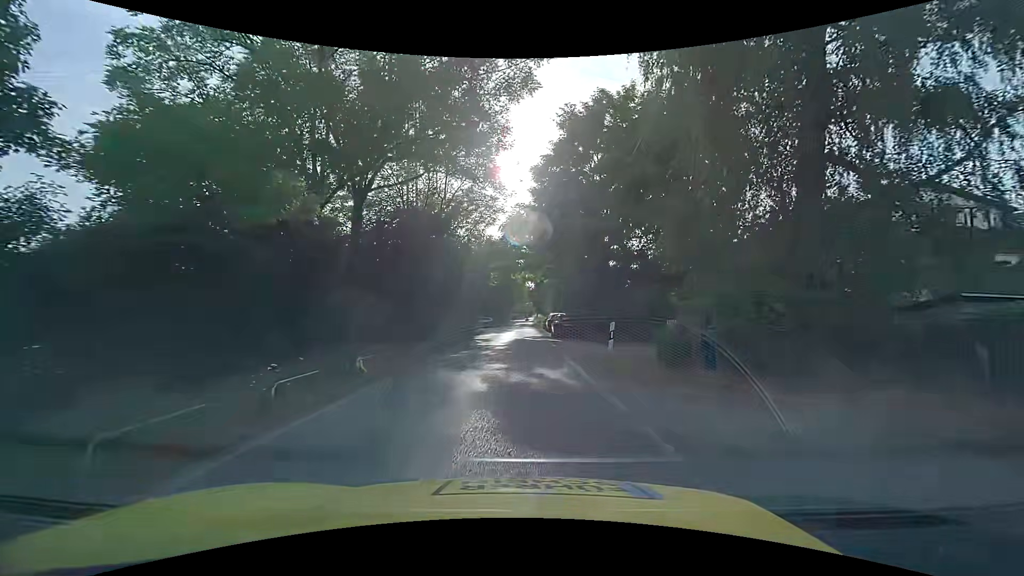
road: unclassified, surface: asphalt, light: Day
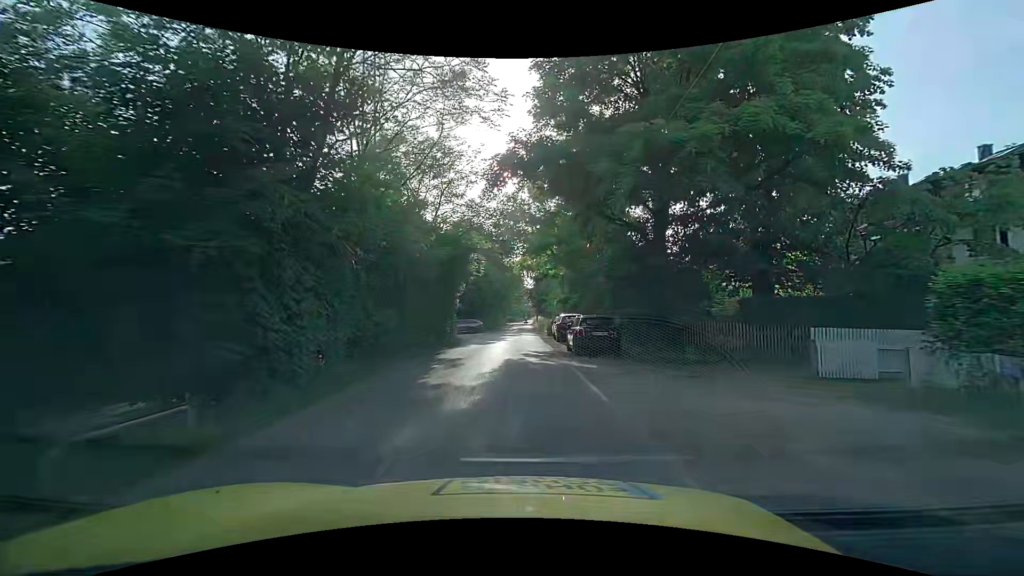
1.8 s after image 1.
(0.0, +13.0) m; +1°
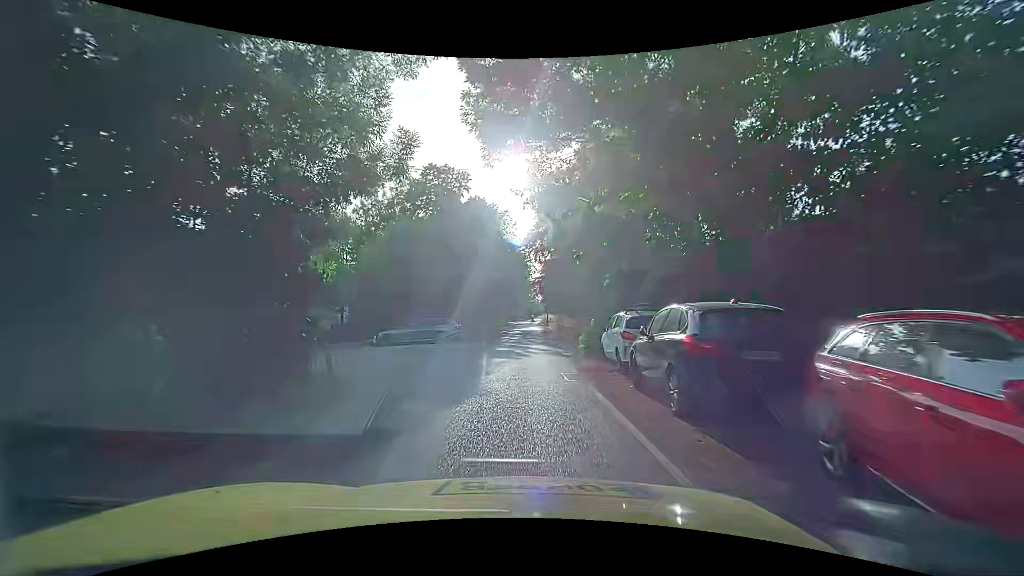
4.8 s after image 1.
(-0.3, +21.4) m; -1°
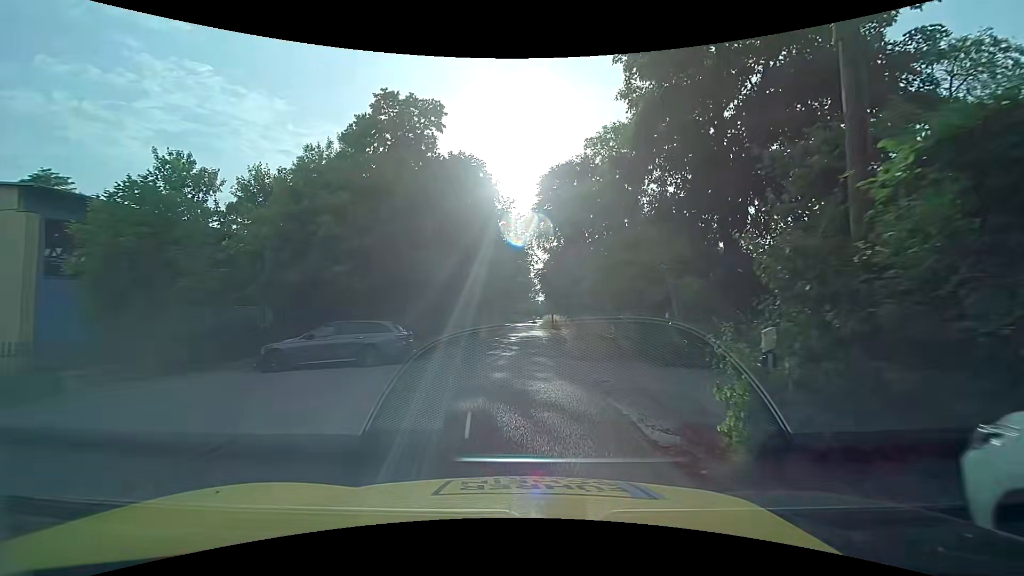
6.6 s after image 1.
(+0.1, +12.8) m; +1°
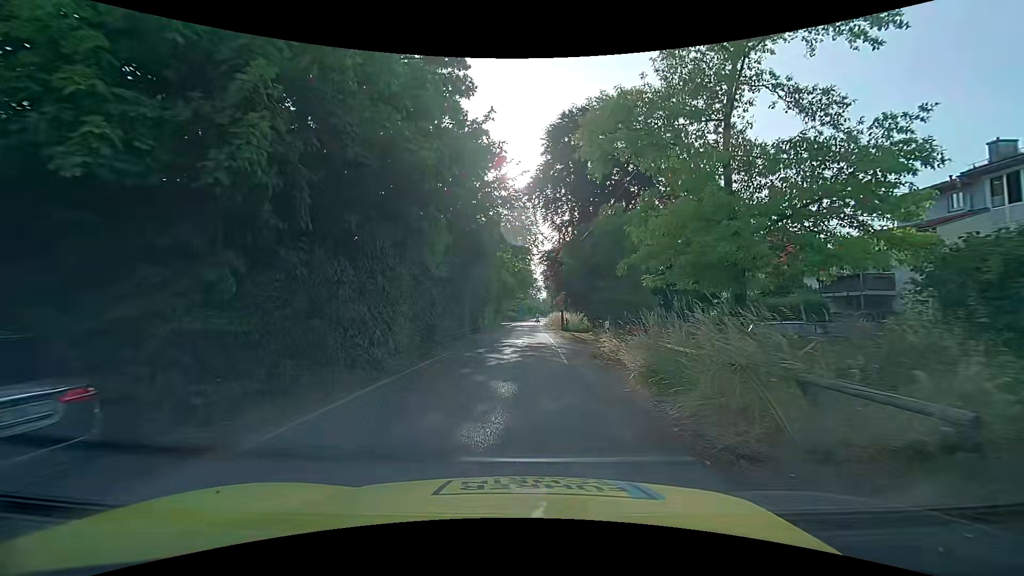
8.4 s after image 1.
(-0.2, +12.7) m; -1°
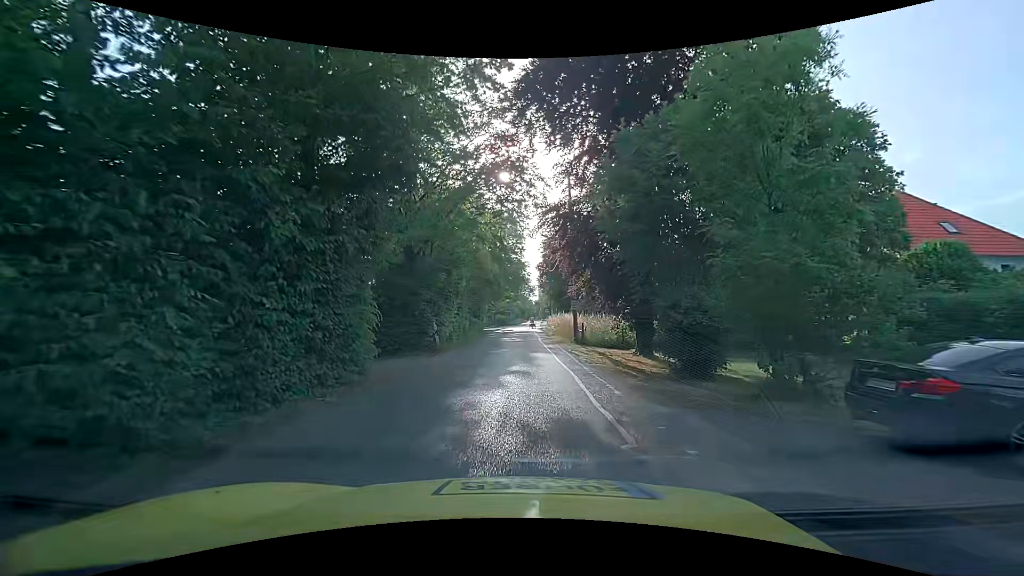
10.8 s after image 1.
(+0.1, +16.7) m; 0°
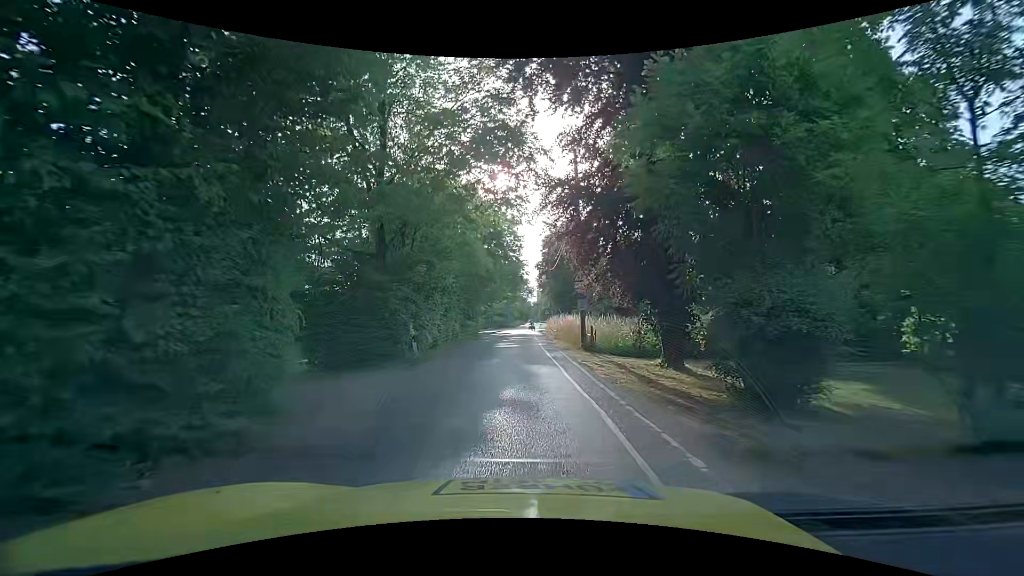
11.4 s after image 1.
(+0.1, +4.1) m; +2°
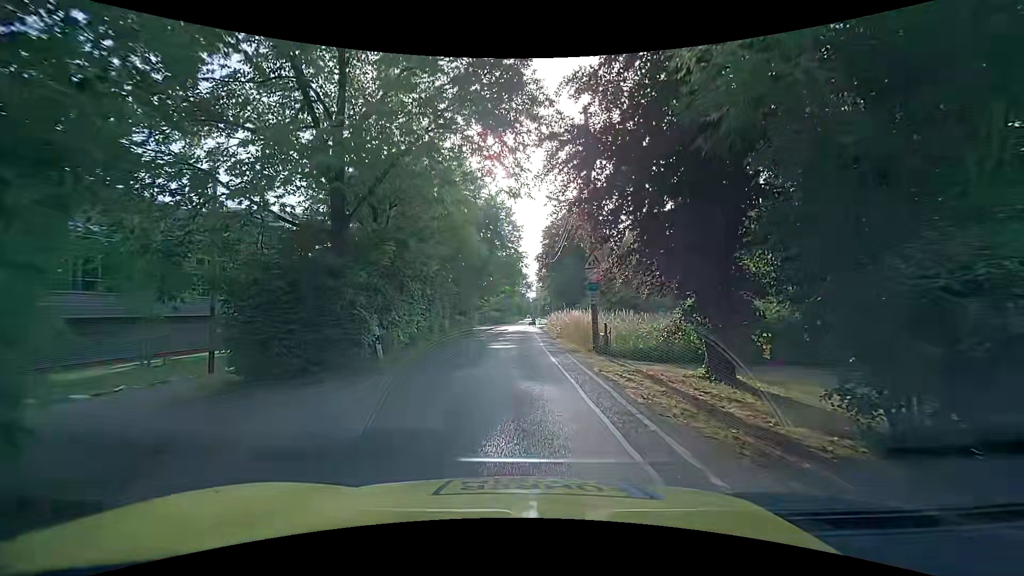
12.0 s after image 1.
(-0.1, +4.1) m; -1°
(0, +10) (0, +20) (0, +30) (0, +40) (0, +50) (0, +60) (0, +70) (0, +80) (+1, +90) (+1, +100) m
